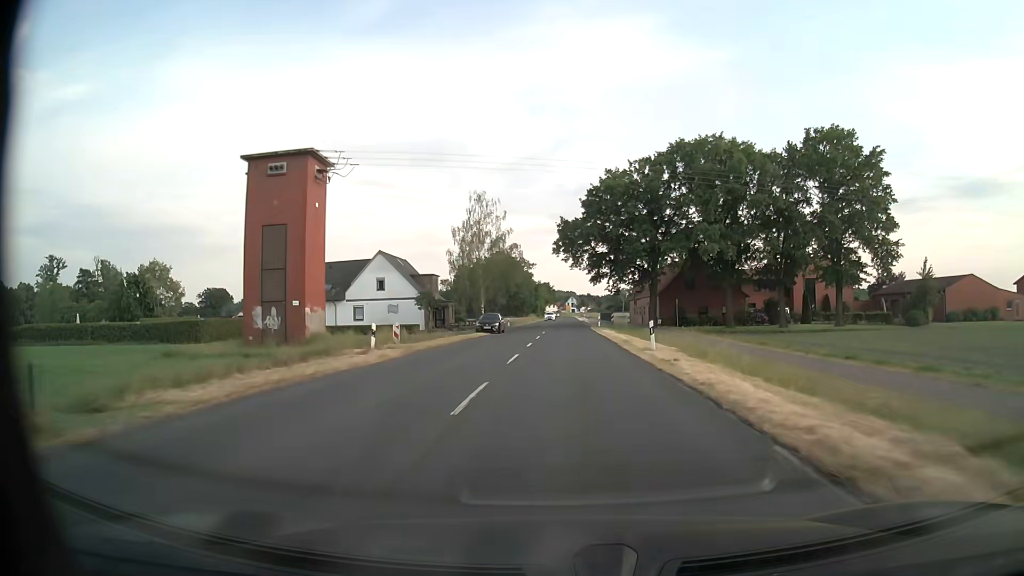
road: secondary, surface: asphalt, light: Day
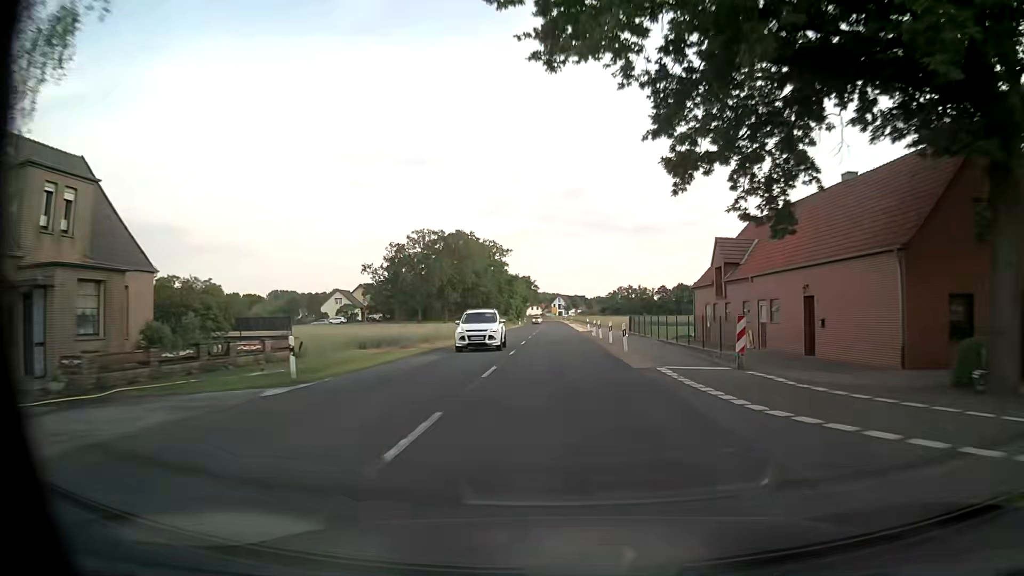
(+0.8, +57.2) m; +1°
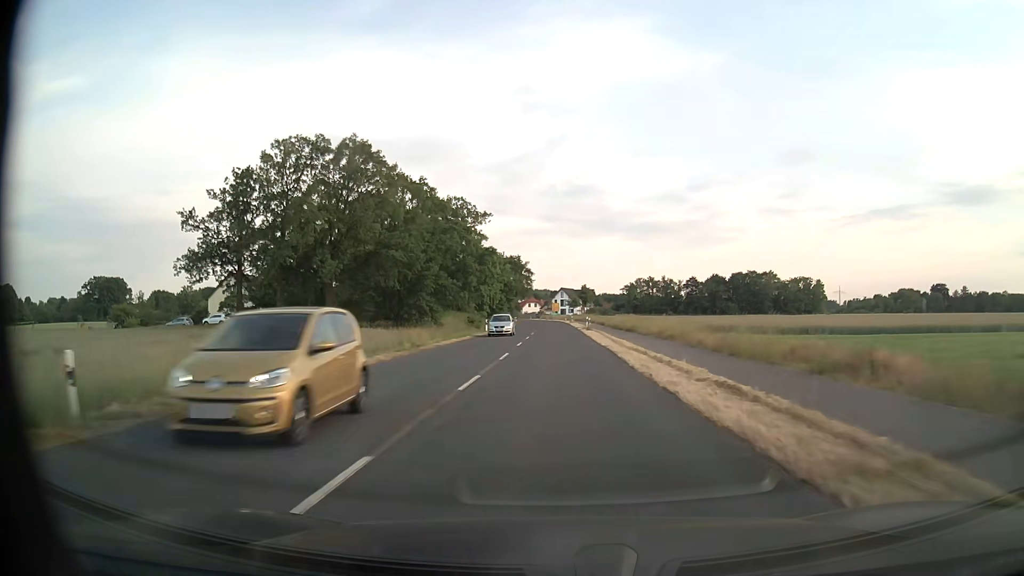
(+0.2, +57.3) m; 0°
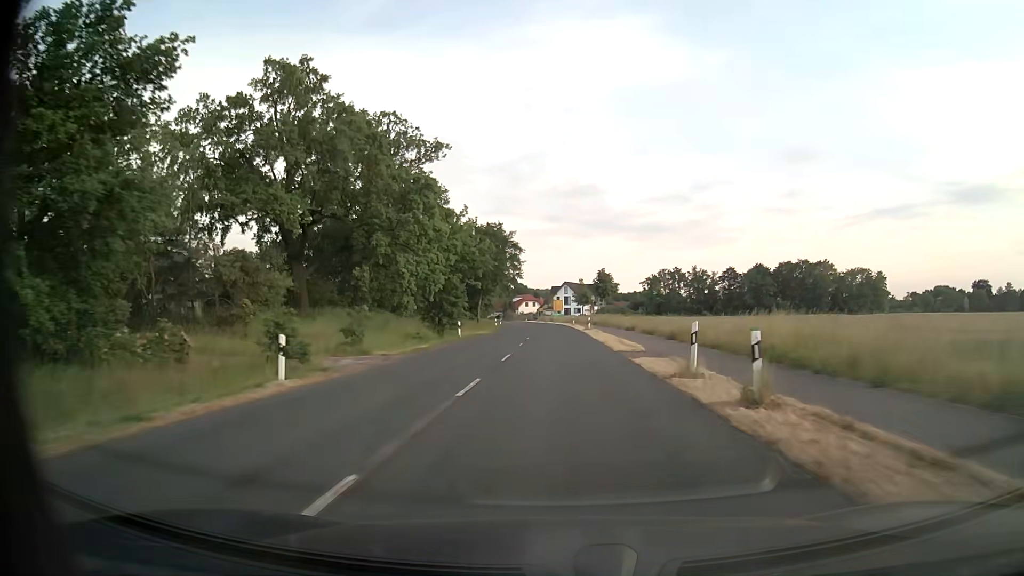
(-0.1, +45.8) m; 0°
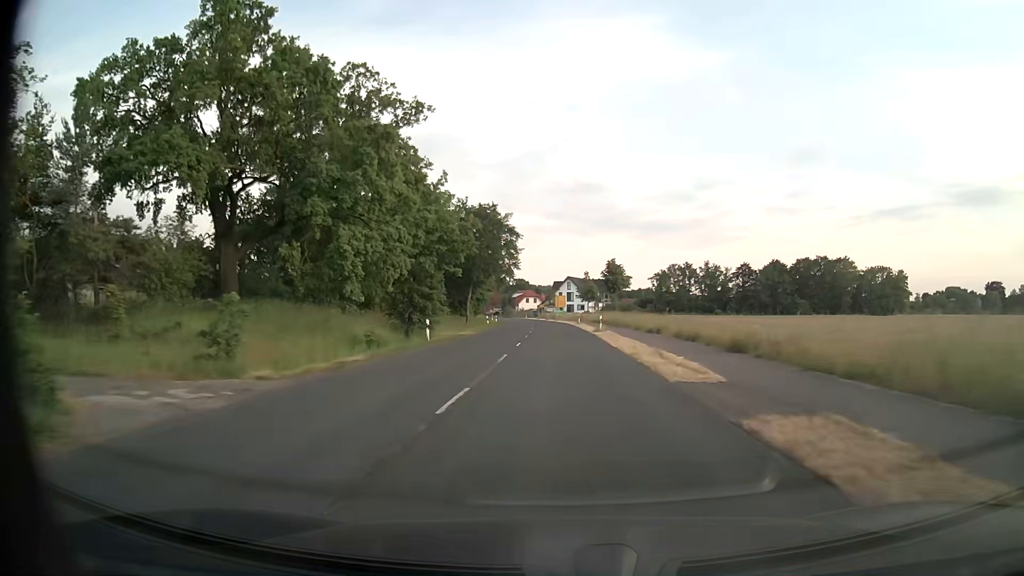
(0.0, +11.4) m; 0°
(0, +10) (0, +20) (0, +30) (0, +40) (0, +50) (-1, +60) (-1, +70) (-1, +80) (-2, +90) (-2, +100) m
